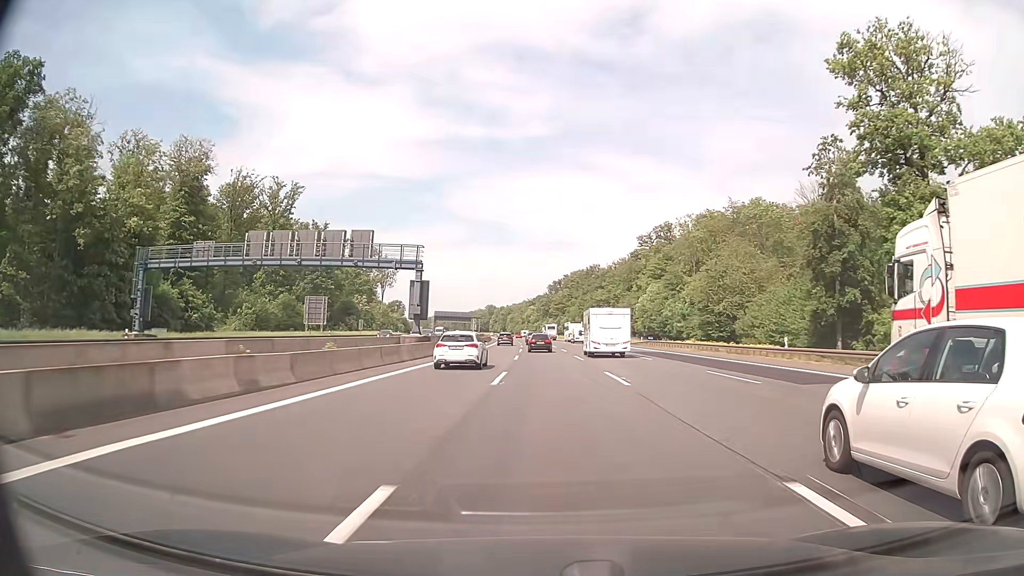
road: motorway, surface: asphalt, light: Day
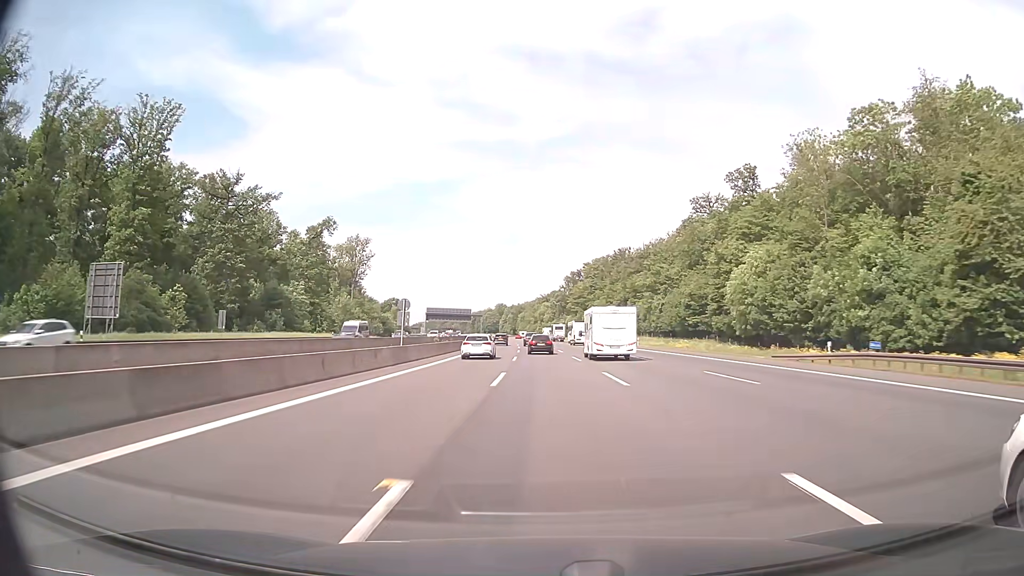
(-0.6, +53.7) m; -1°
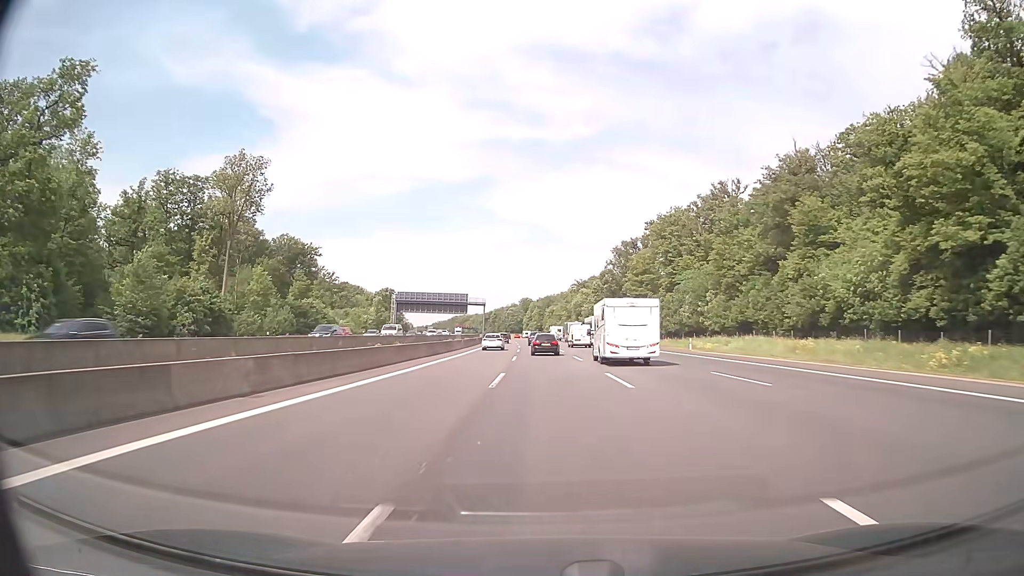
(-2.3, +90.5) m; -3°
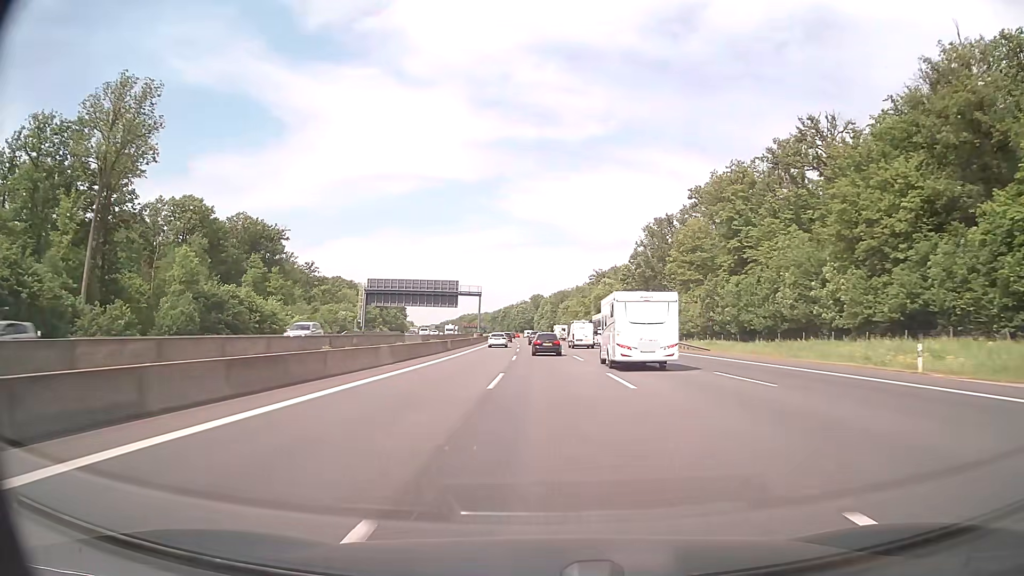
(-0.3, +36.2) m; -1°
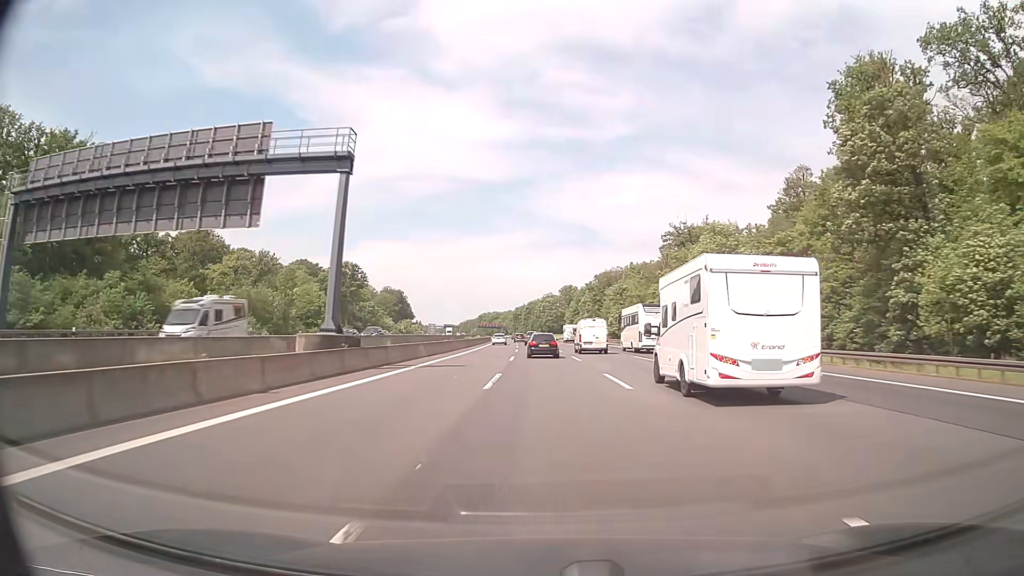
(-2.0, +89.6) m; -3°
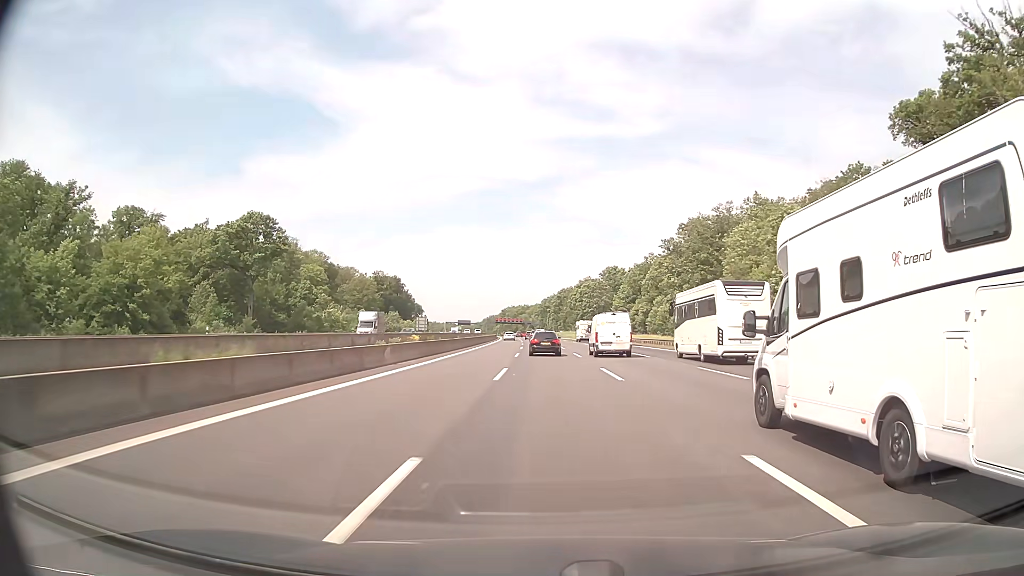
(-1.9, +86.8) m; -3°
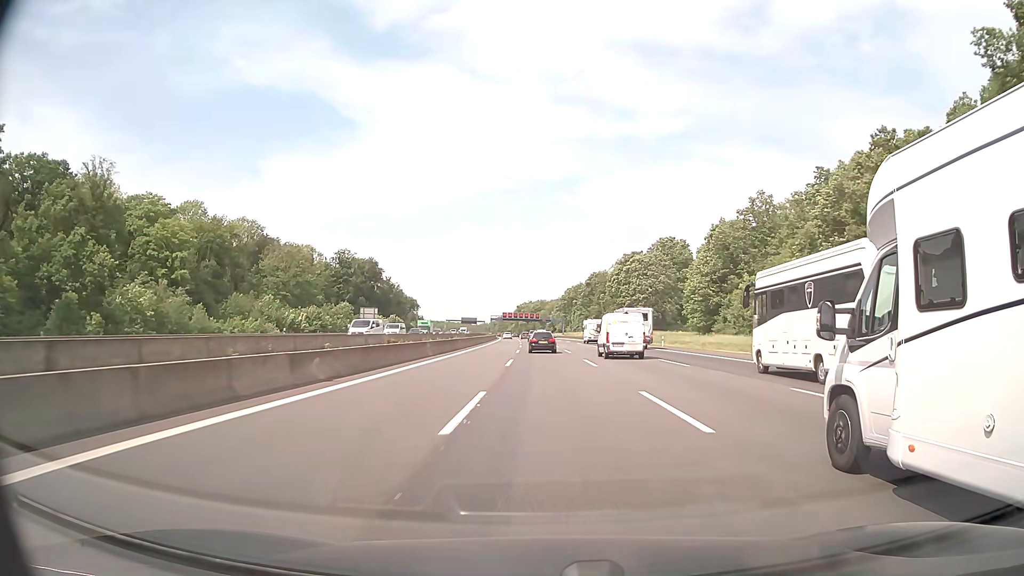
(-1.1, +81.4) m; -2°
(0, +10) (0, +20) (0, +30) (0, +40) (0, +50) (-1, +60) (-1, +70) (-1, +80) (-1, +90) (-2, +100) m
